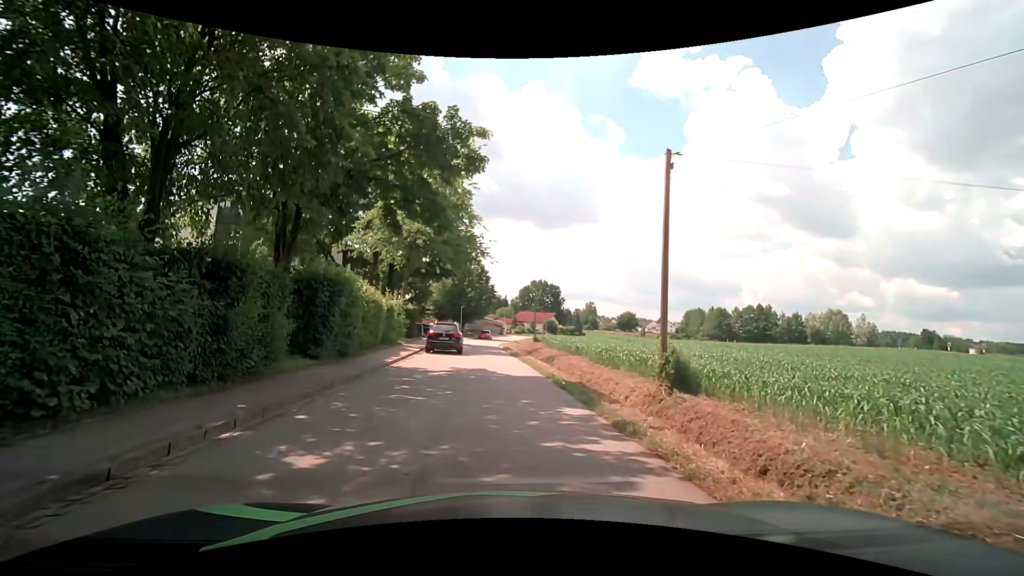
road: tertiary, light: Day
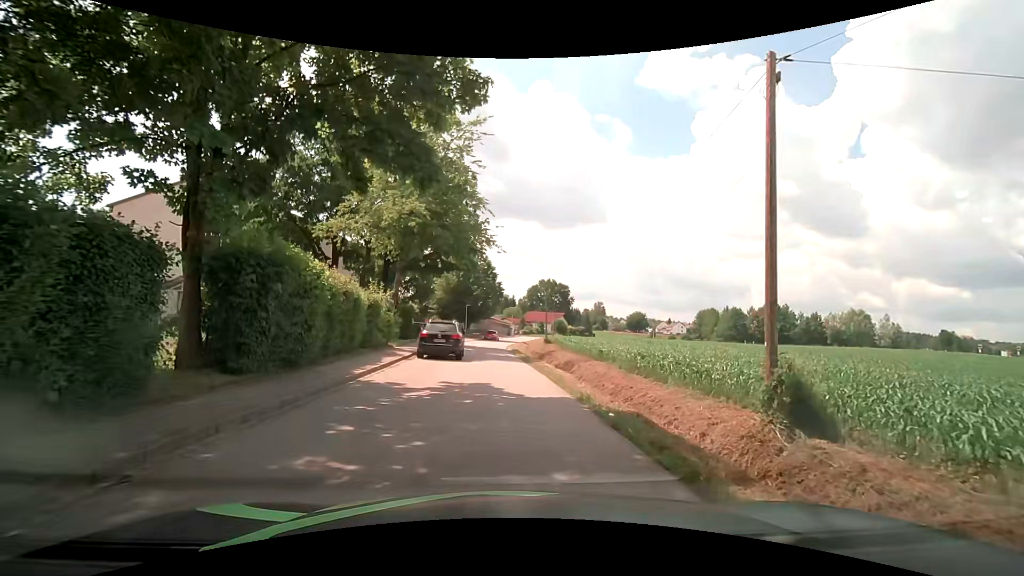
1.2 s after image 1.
(-0.1, +5.0) m; -2°
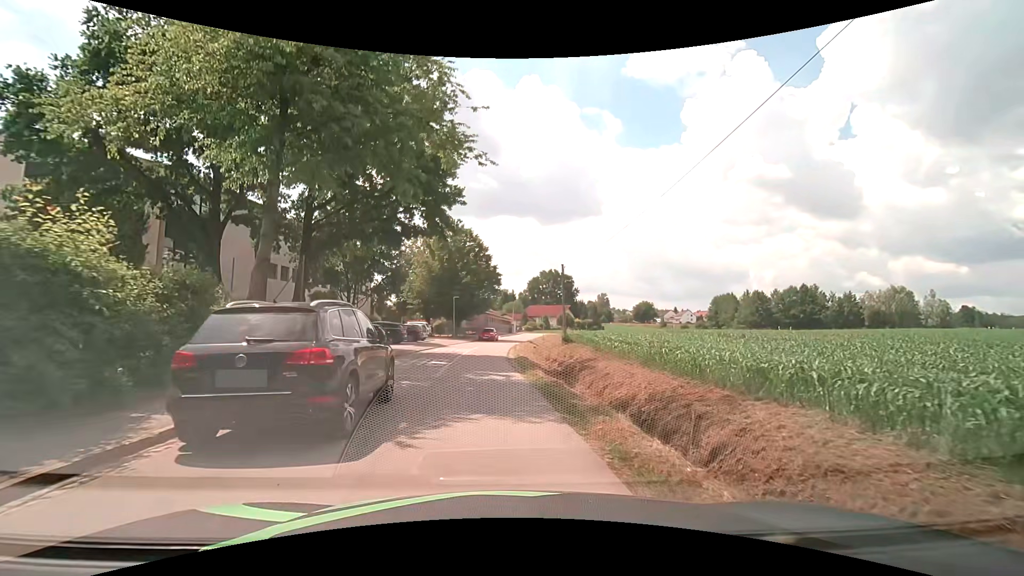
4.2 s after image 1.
(0.0, +15.9) m; 0°
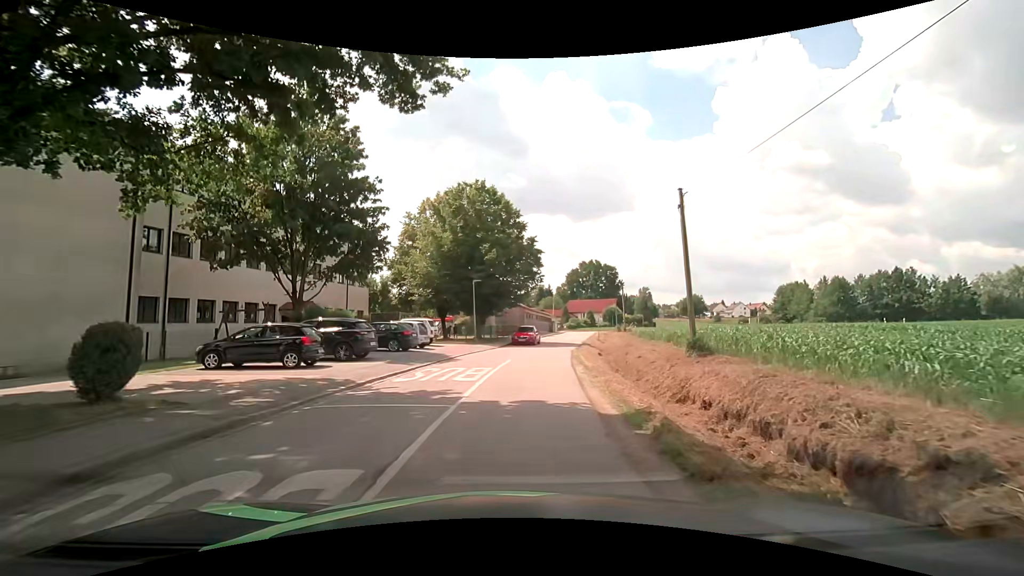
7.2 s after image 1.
(-0.7, +17.8) m; -3°
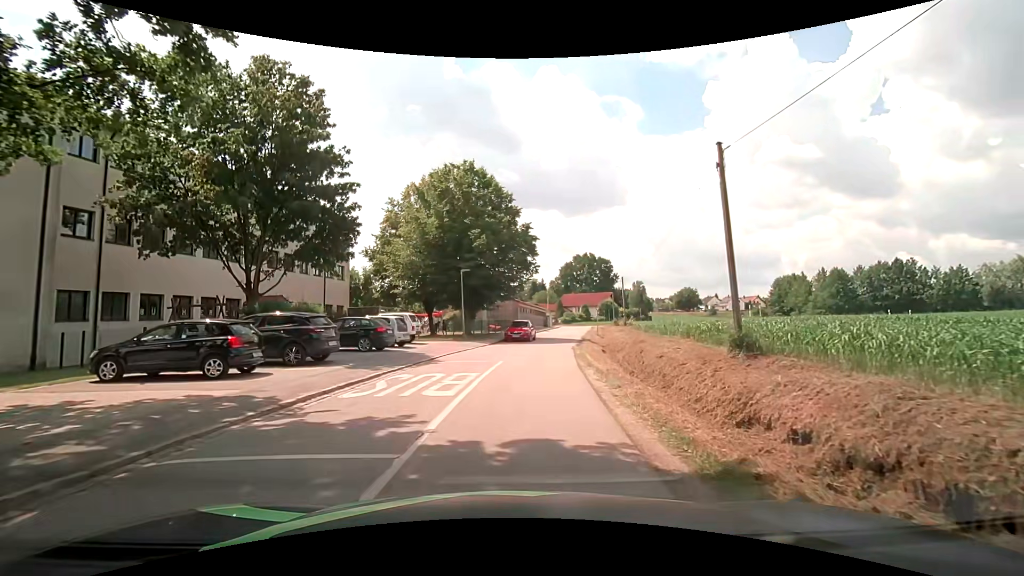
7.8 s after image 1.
(-0.1, +3.7) m; -1°
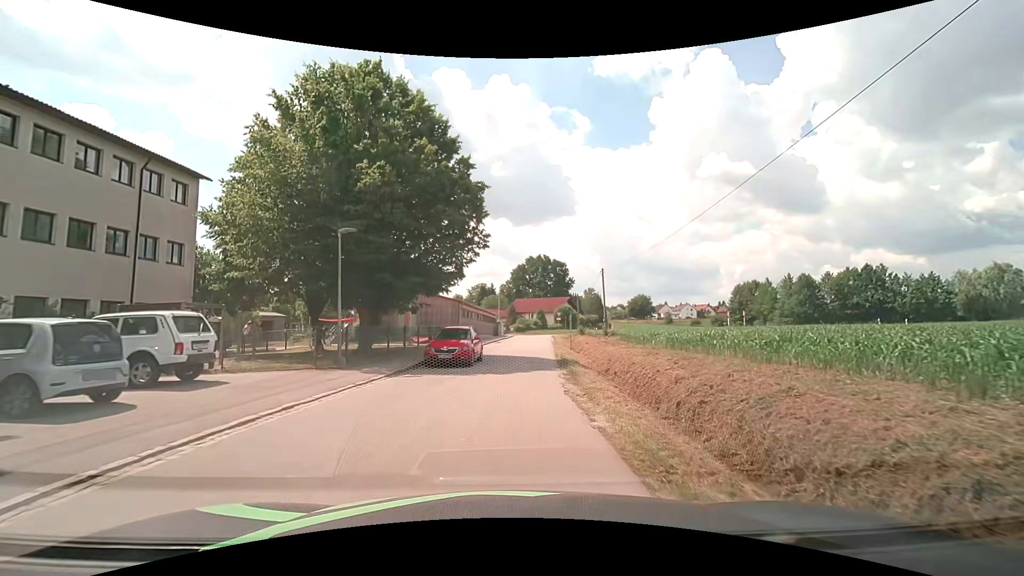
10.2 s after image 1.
(+0.8, +15.3) m; +6°
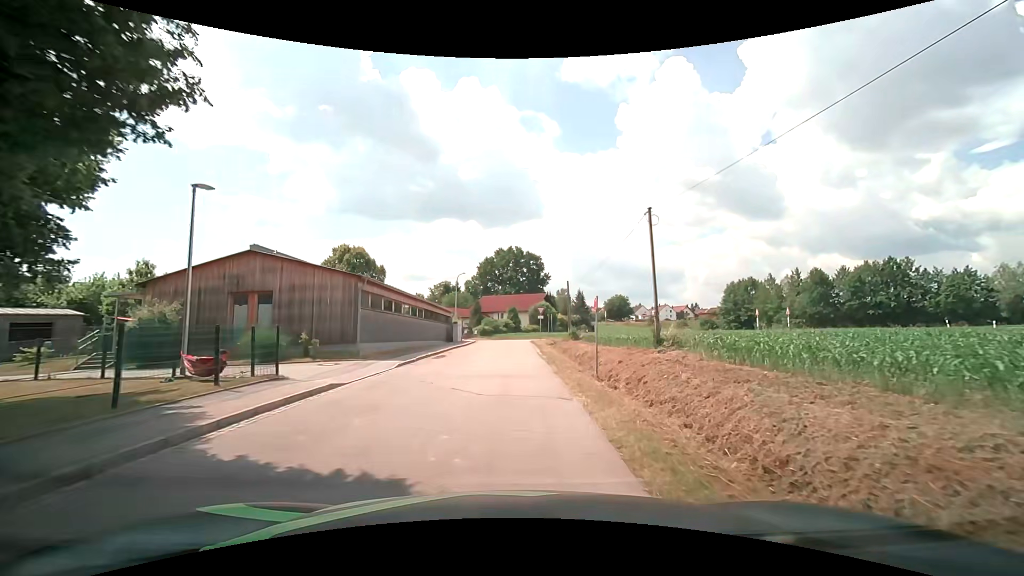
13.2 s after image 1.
(+0.9, +20.8) m; +4°
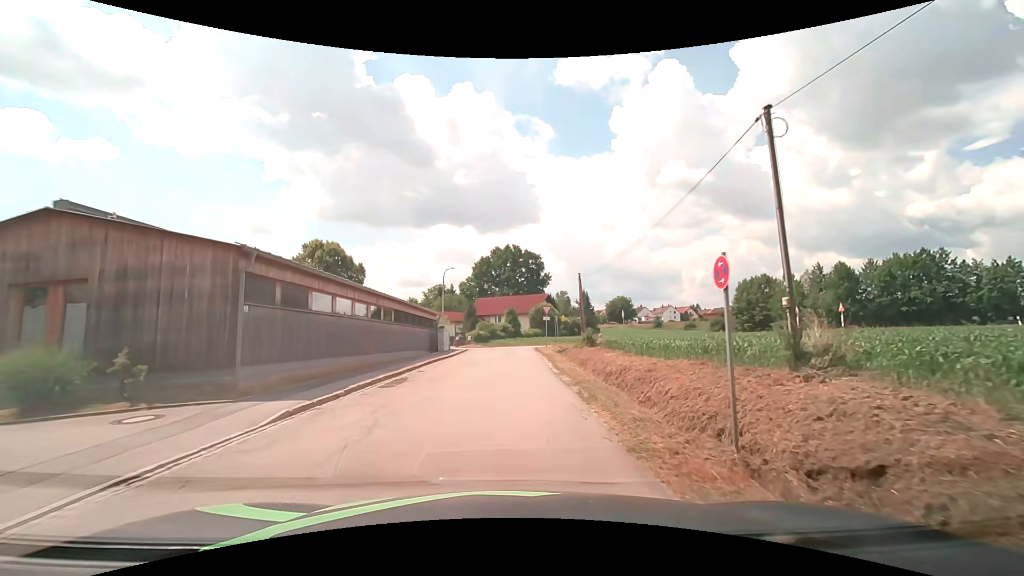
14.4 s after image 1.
(+0.1, +9.2) m; +1°
